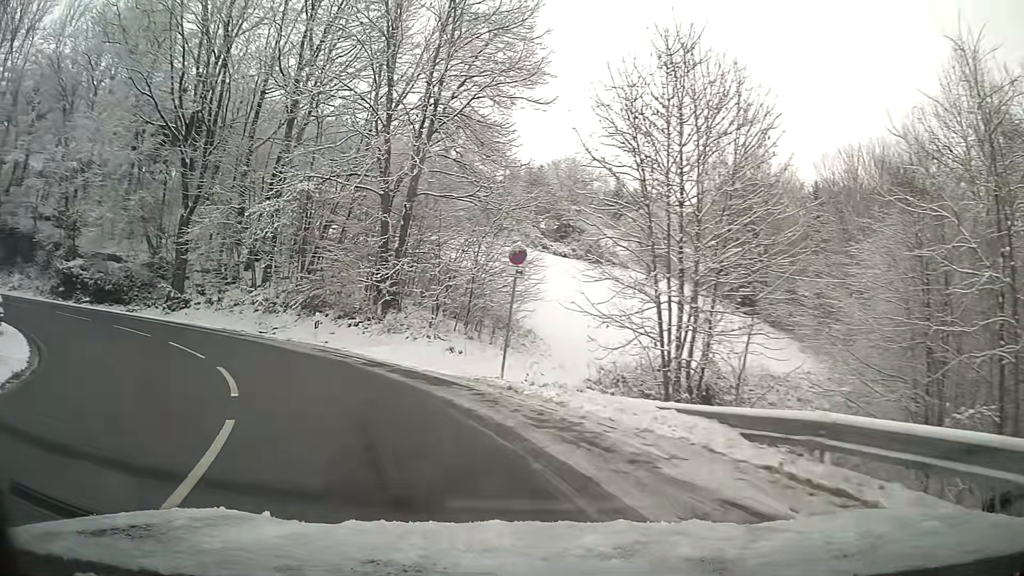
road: tertiary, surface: asphalt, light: Day
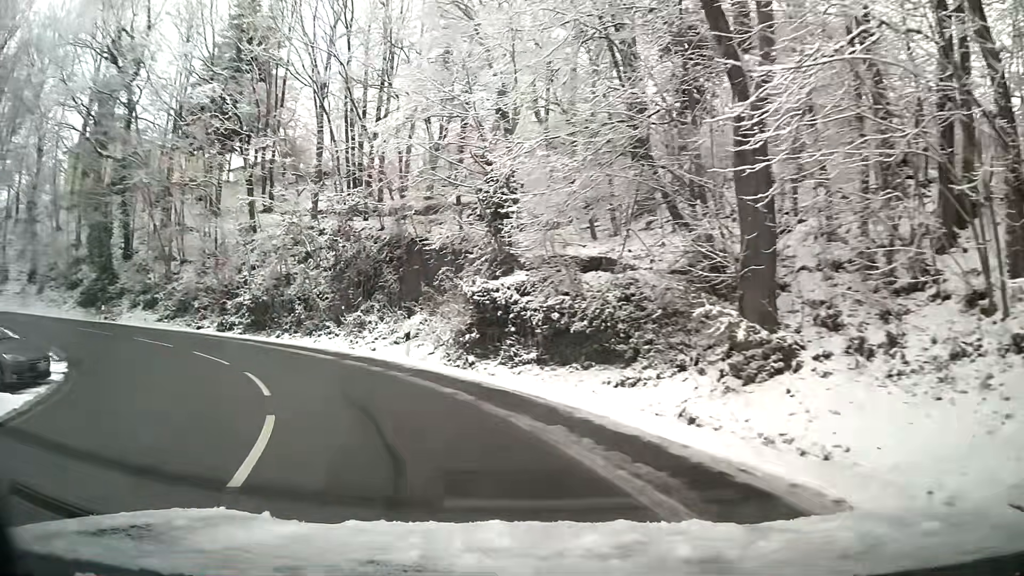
(-10.7, +21.3) m; -51°
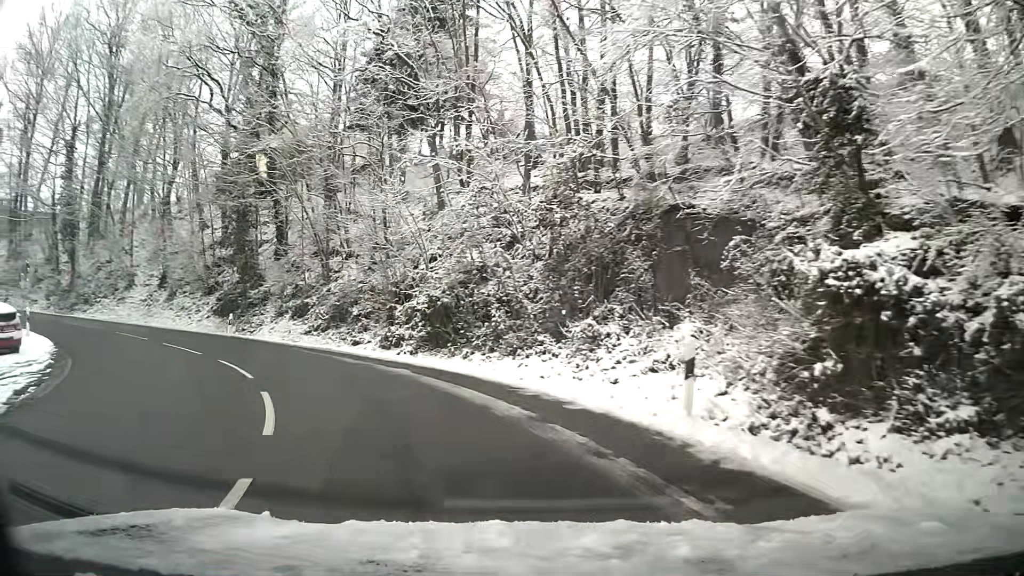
(-1.9, +10.3) m; -21°
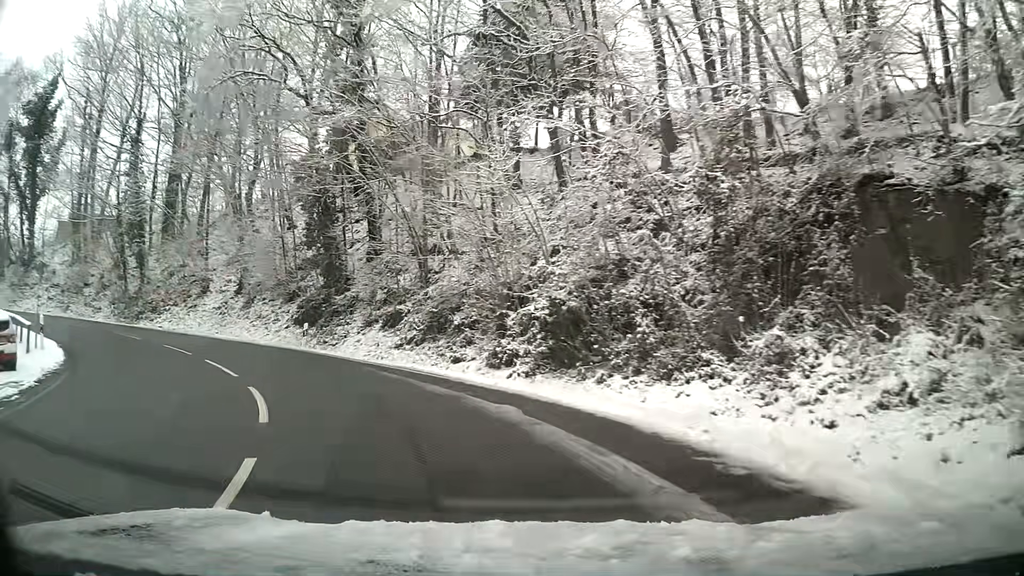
(-0.5, +5.3) m; -10°
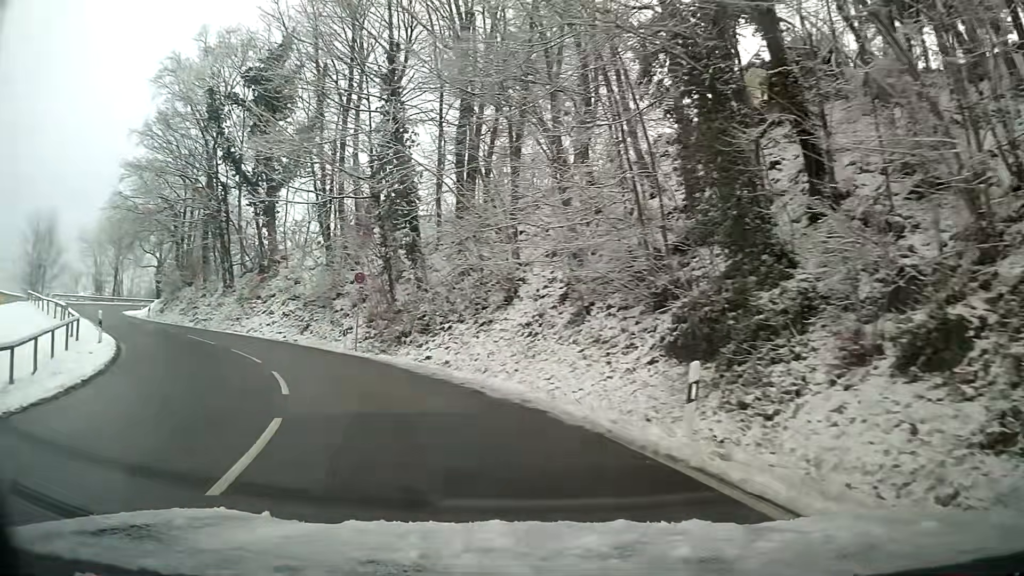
(-4.4, +15.3) m; -32°
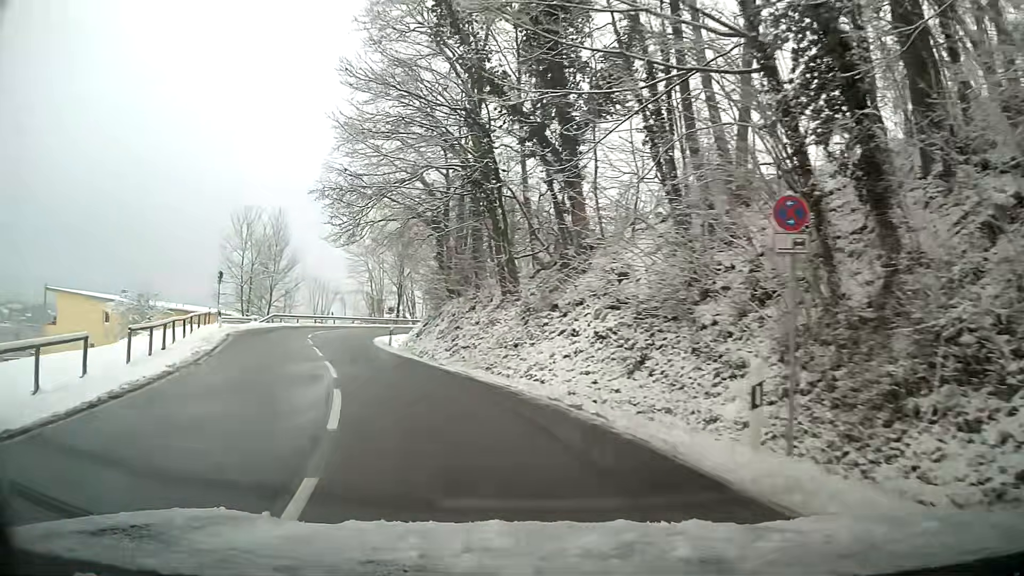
(-4.3, +16.2) m; -28°
(-1, +10) (-4, +20) (-7, +29) (-9, +39) (-9, +49) (-7, +59) (-4, +68) (+1, +77) (+9, +83) (+17, +89) m
